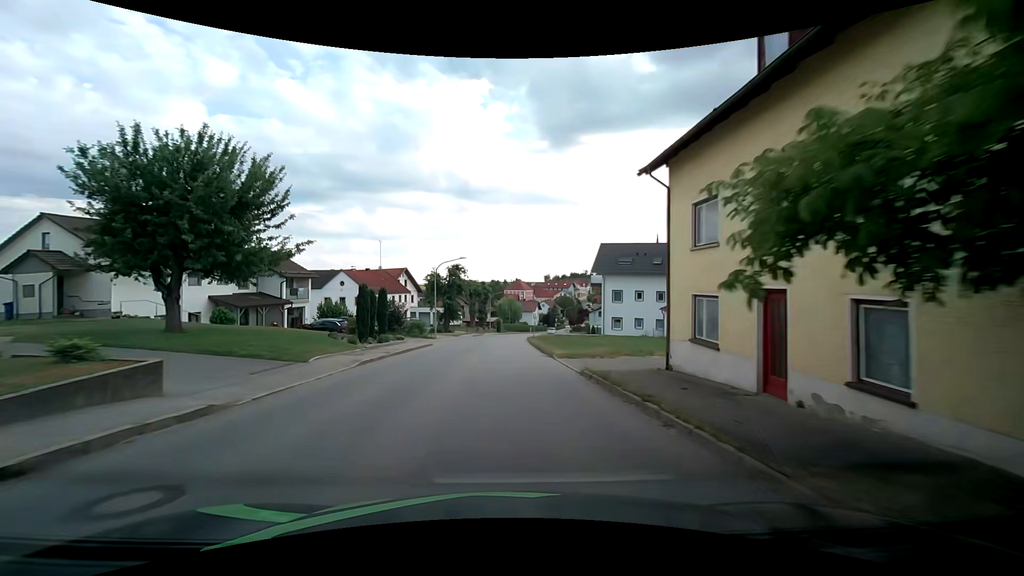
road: tertiary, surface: asphalt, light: Day
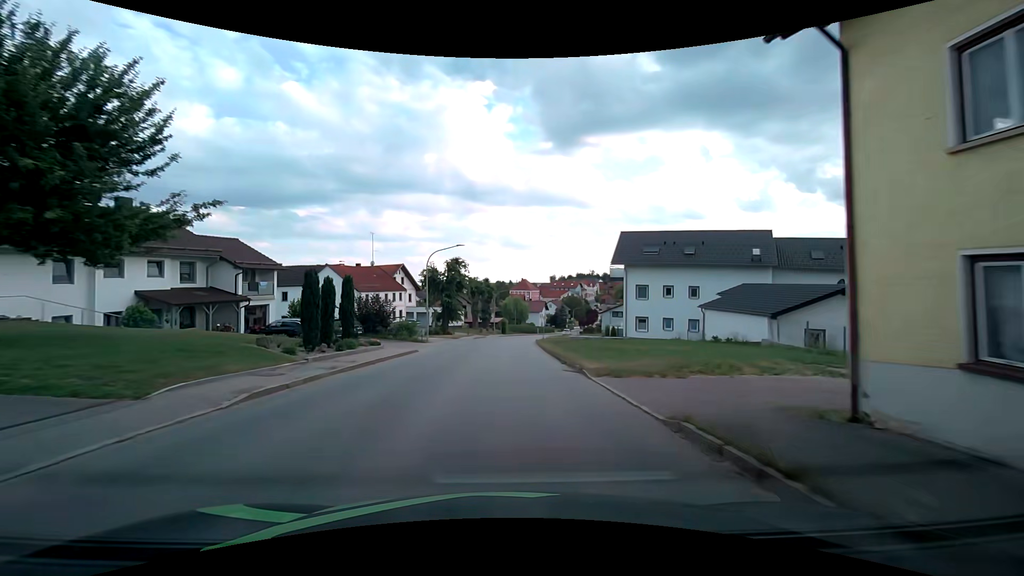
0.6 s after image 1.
(0.0, +7.6) m; -1°
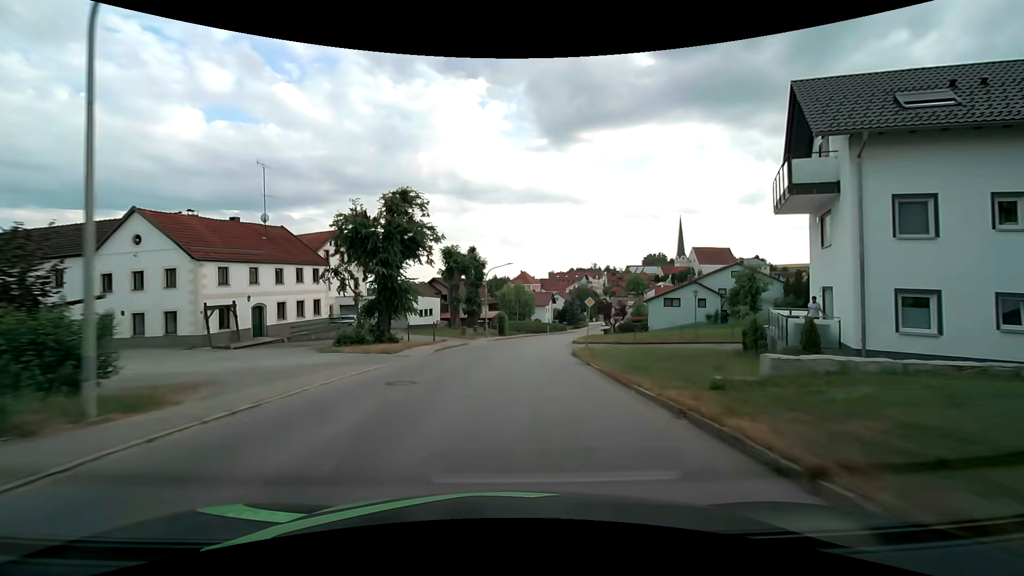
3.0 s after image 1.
(+0.3, +30.4) m; +1°
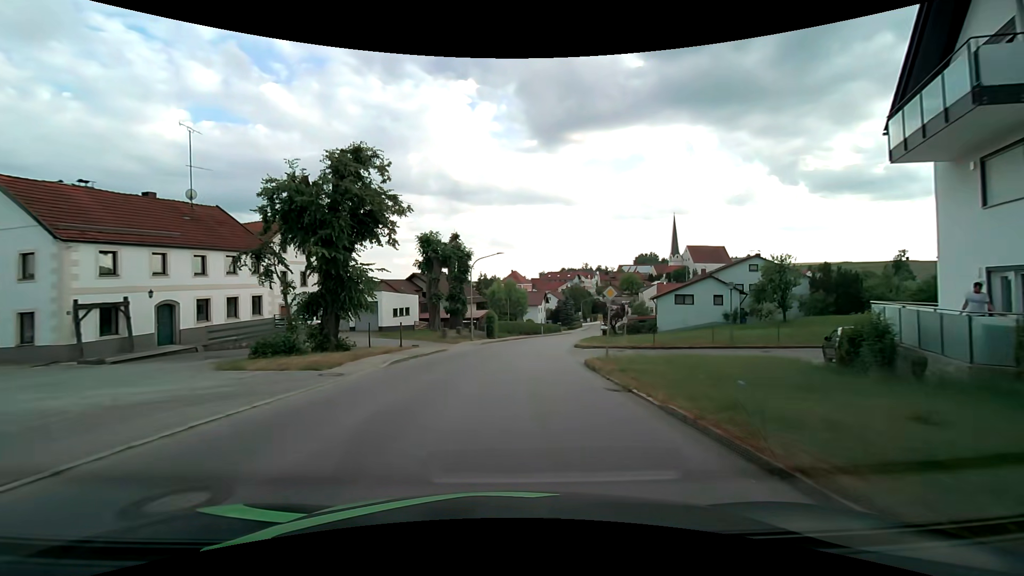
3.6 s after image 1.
(+0.1, +7.6) m; +1°
(0, +10) (0, +20) (+1, +30) (+3, +40) (+4, +50) (+6, +59) (+9, +69) (+11, +79) (+14, +89) (+17, +98) m
